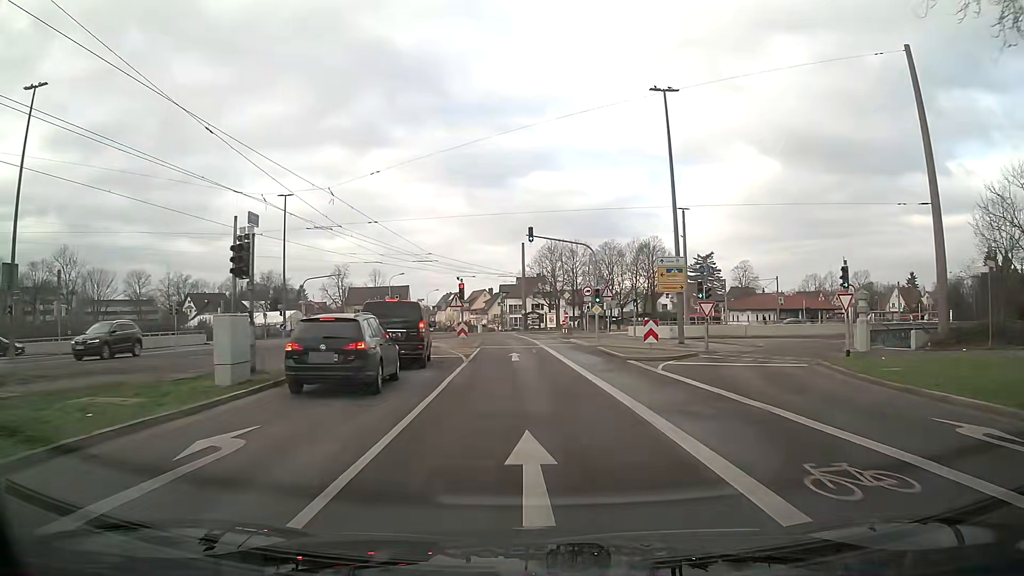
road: tertiary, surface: asphalt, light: Day
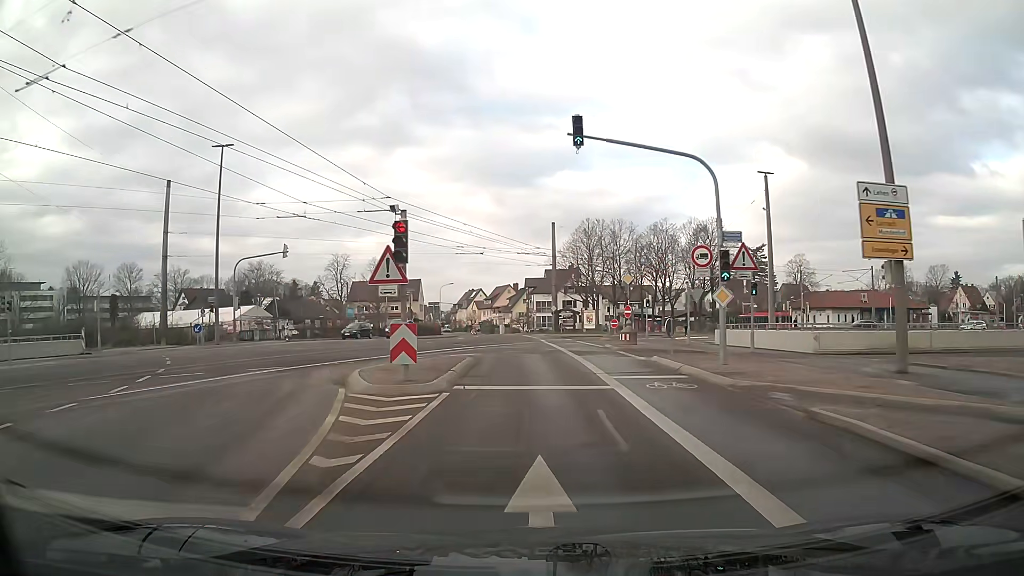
(-0.5, +21.0) m; -3°
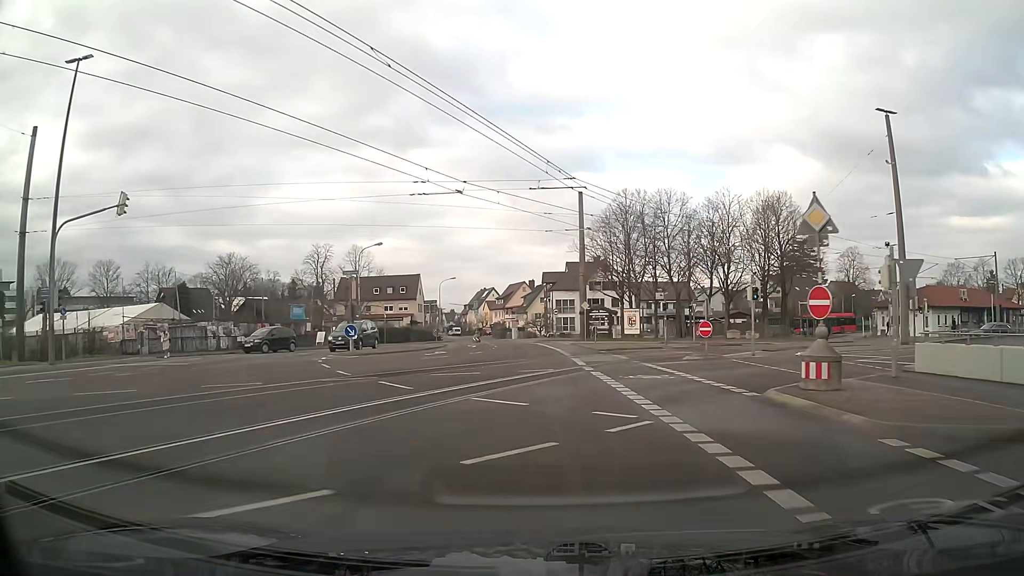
(-0.2, +20.8) m; -1°
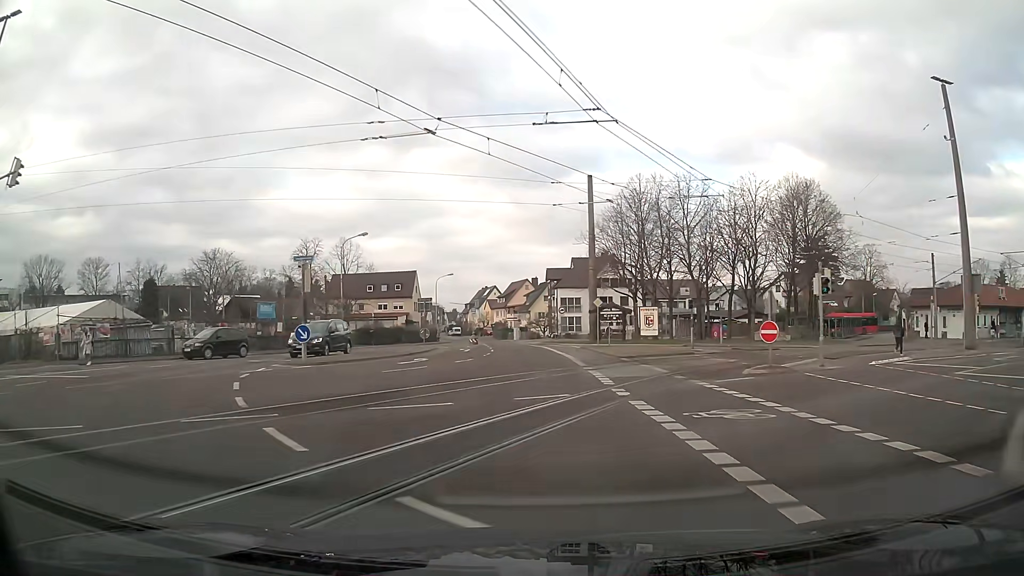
(0.0, +6.9) m; 0°
